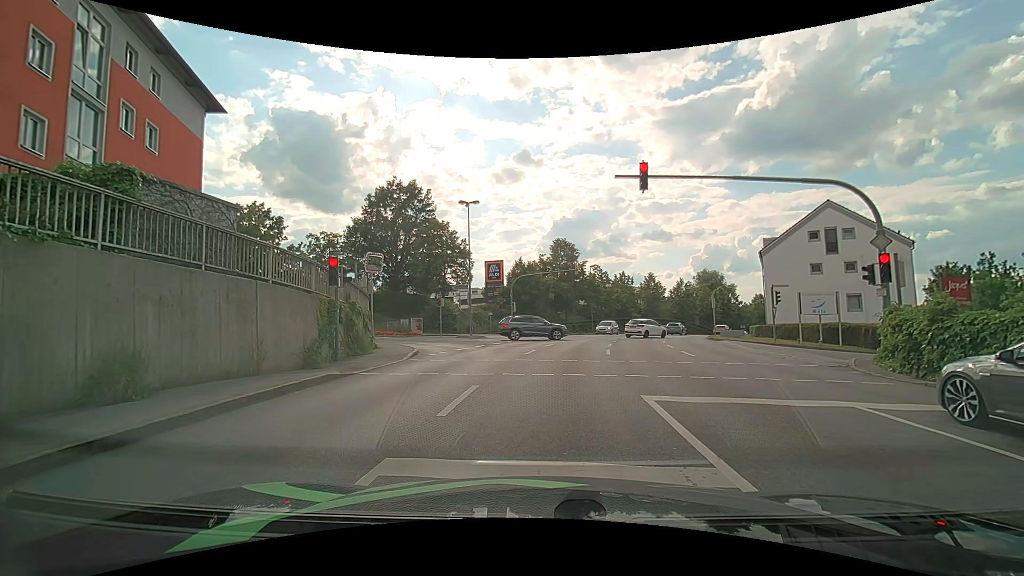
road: tertiary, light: Day
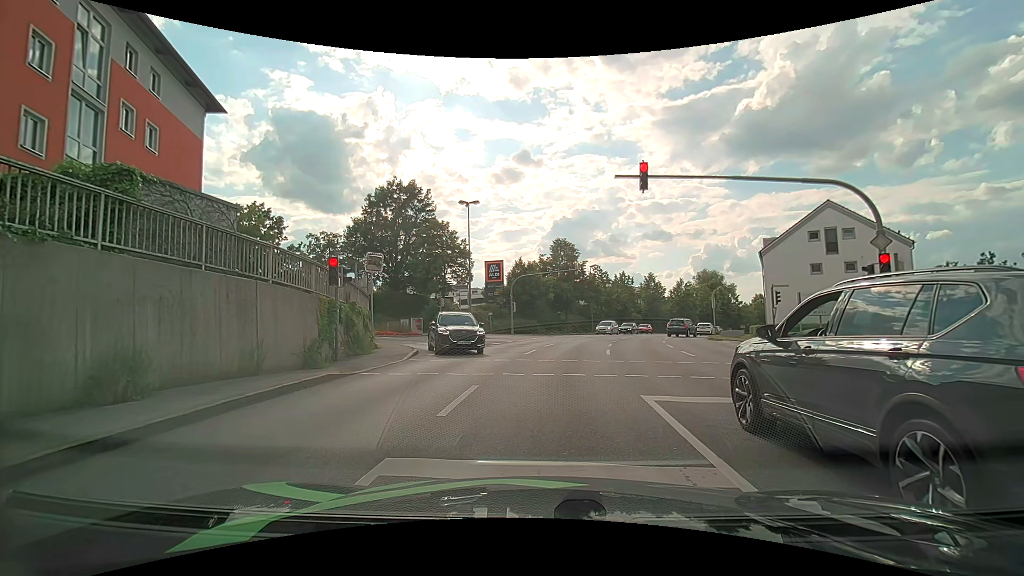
(0.0, 0.0) m; 0°
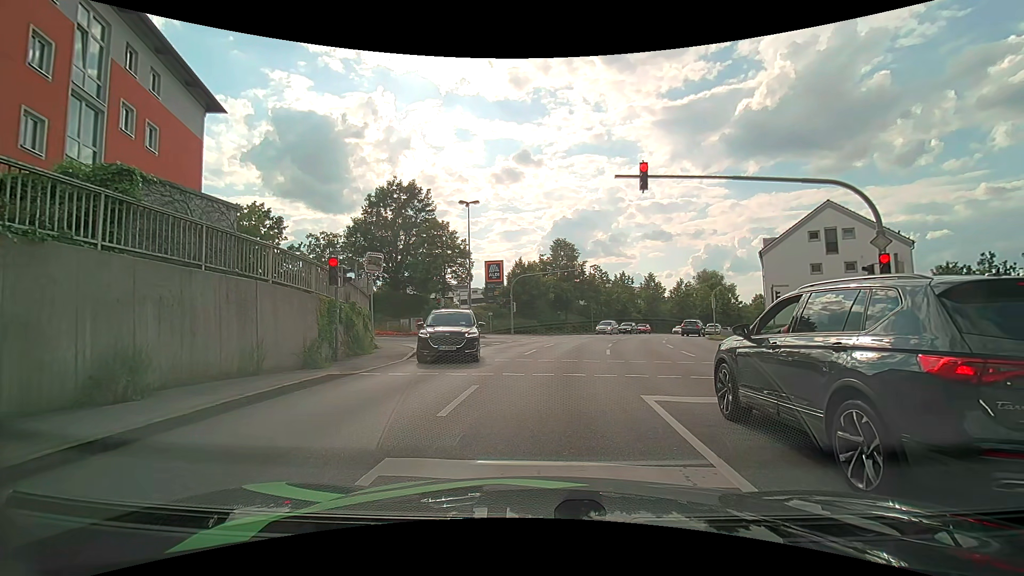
(0.0, 0.0) m; 0°
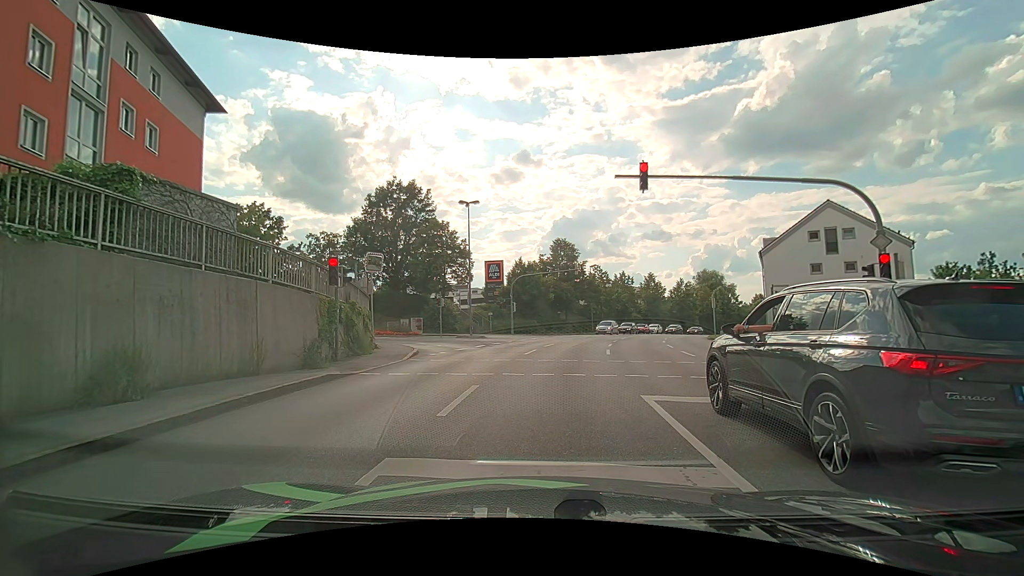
(0.0, 0.0) m; 0°
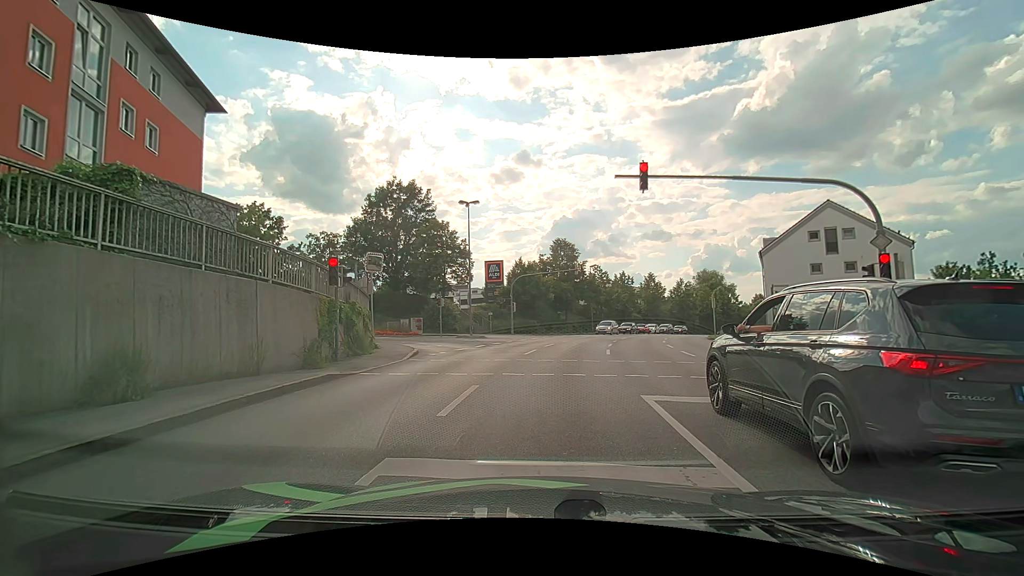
(0.0, 0.0) m; 0°
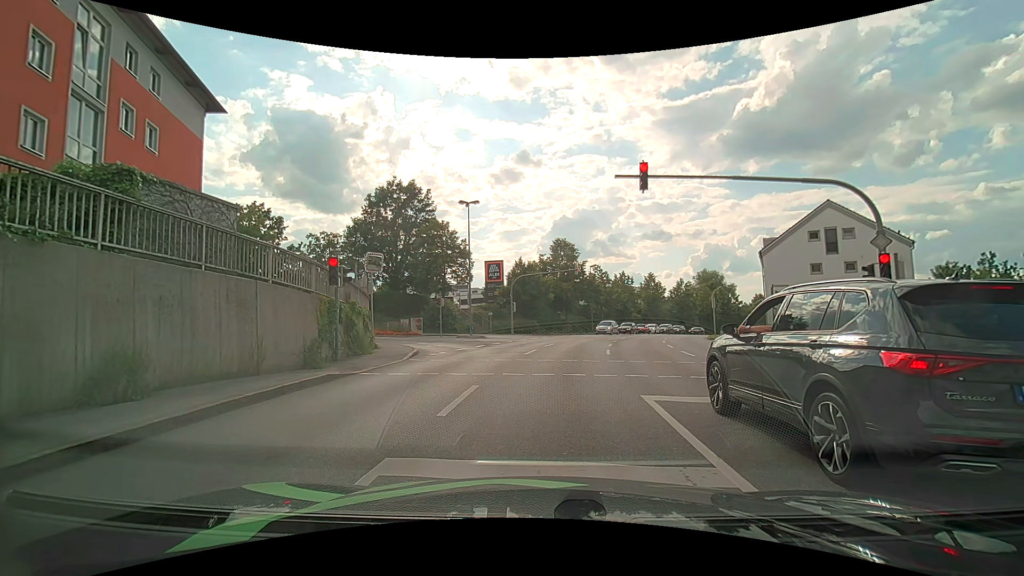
(0.0, 0.0) m; 0°
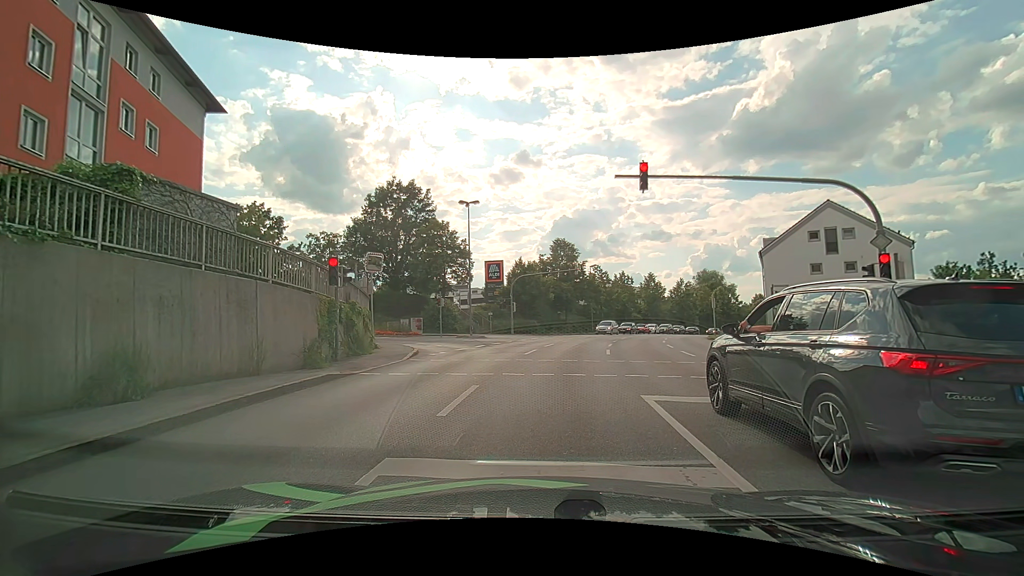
(0.0, 0.0) m; 0°
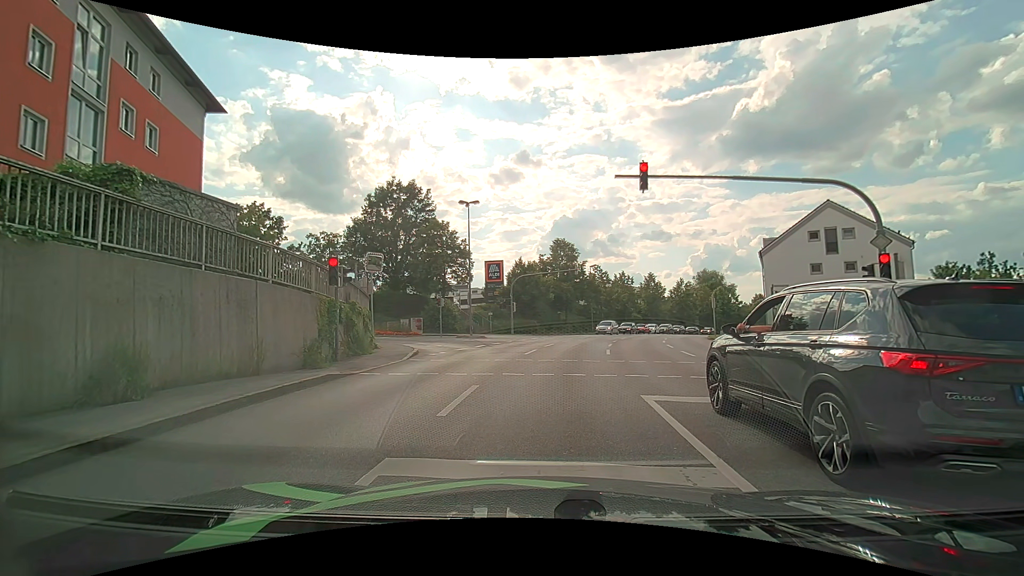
(0.0, 0.0) m; 0°
(0, +10) (+1, +20) (+2, +30) (+2, +40) (-5, +45) (-15, +46) (-25, +46) (-35, +47) (-45, +47) (-55, +48) m
